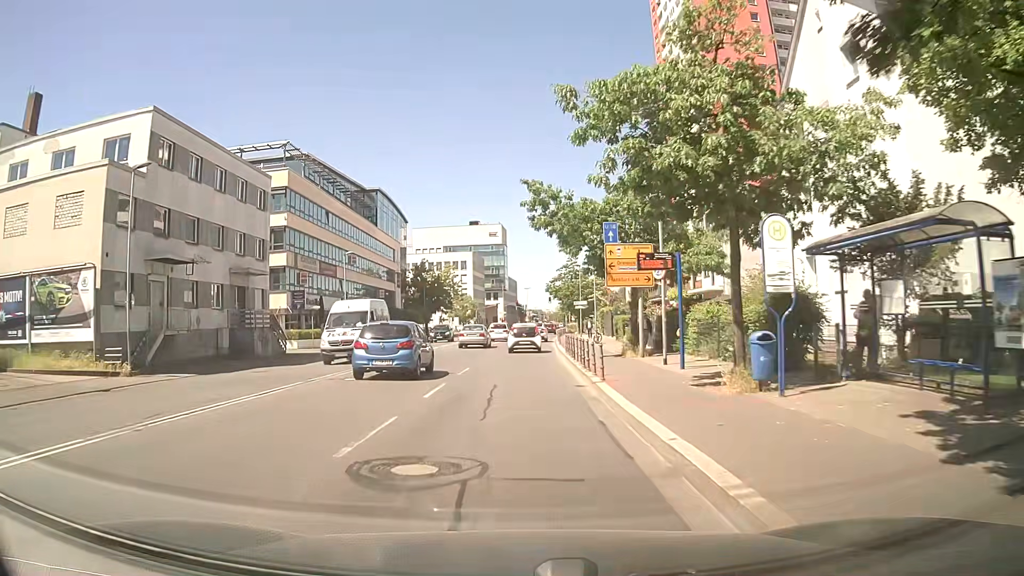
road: secondary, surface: asphalt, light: Day
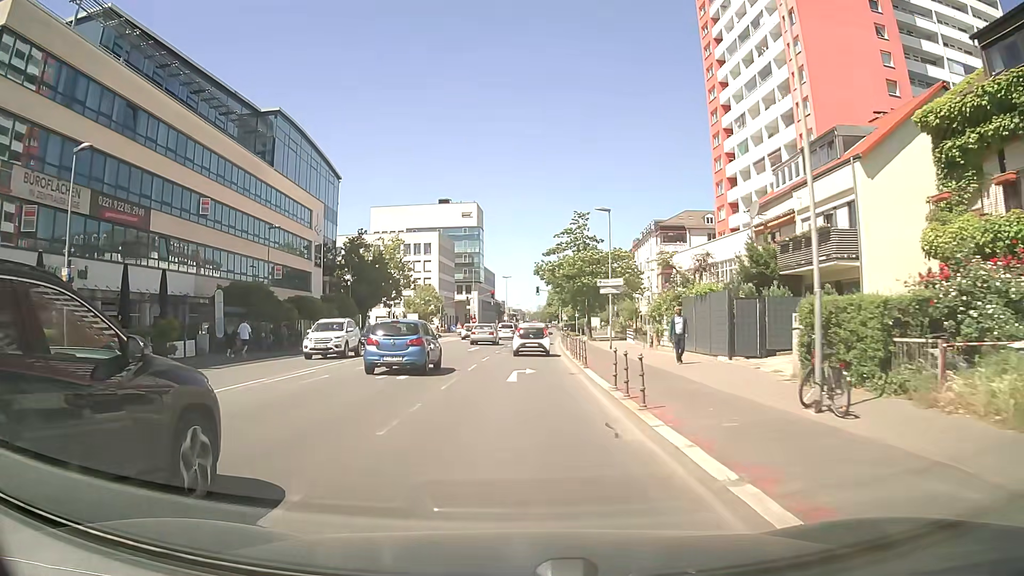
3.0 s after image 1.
(+0.6, +34.7) m; +2°
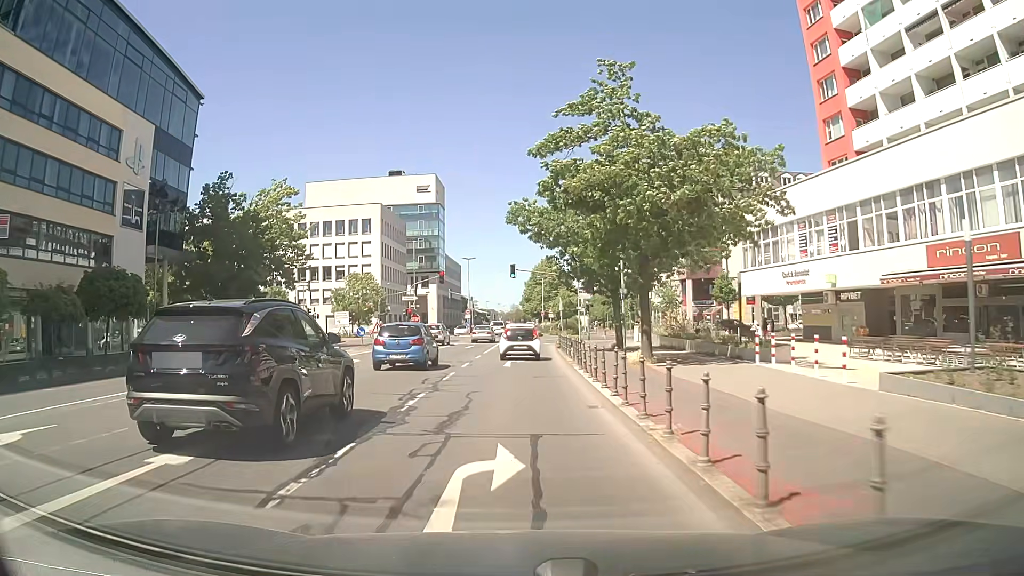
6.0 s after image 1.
(+0.6, +33.2) m; +2°
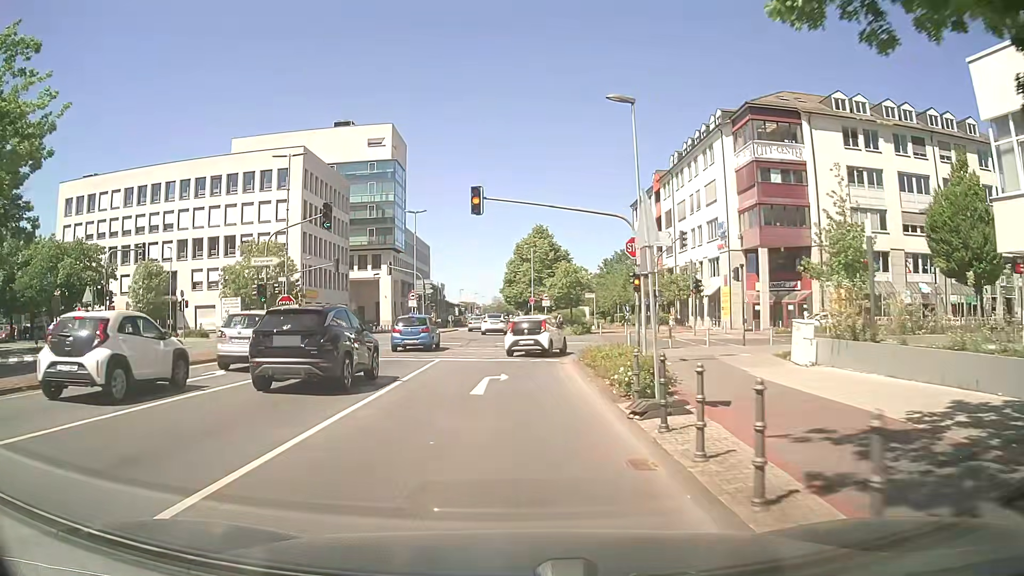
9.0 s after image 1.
(+0.7, +30.7) m; +2°
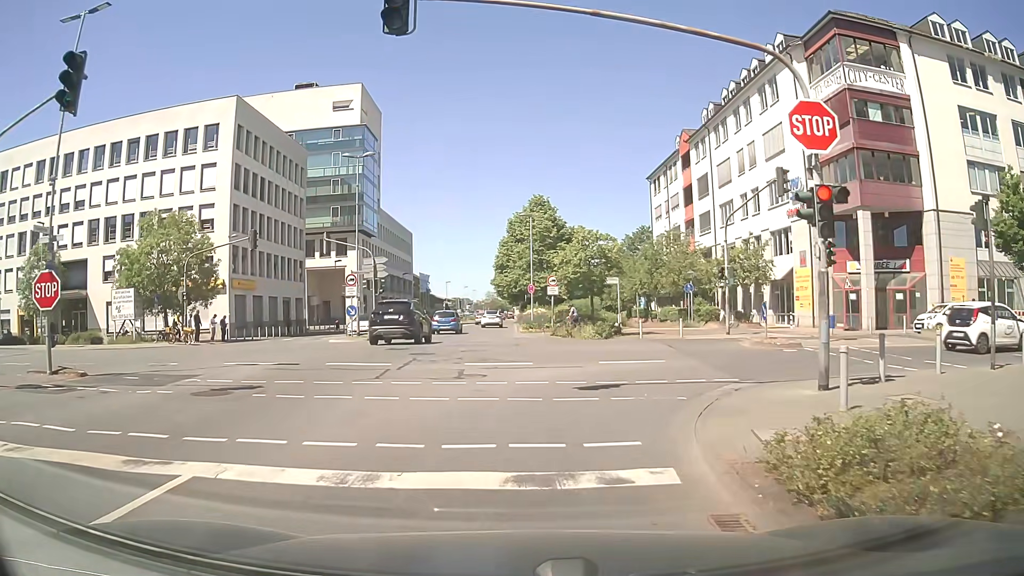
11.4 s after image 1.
(-0.1, +16.6) m; 0°
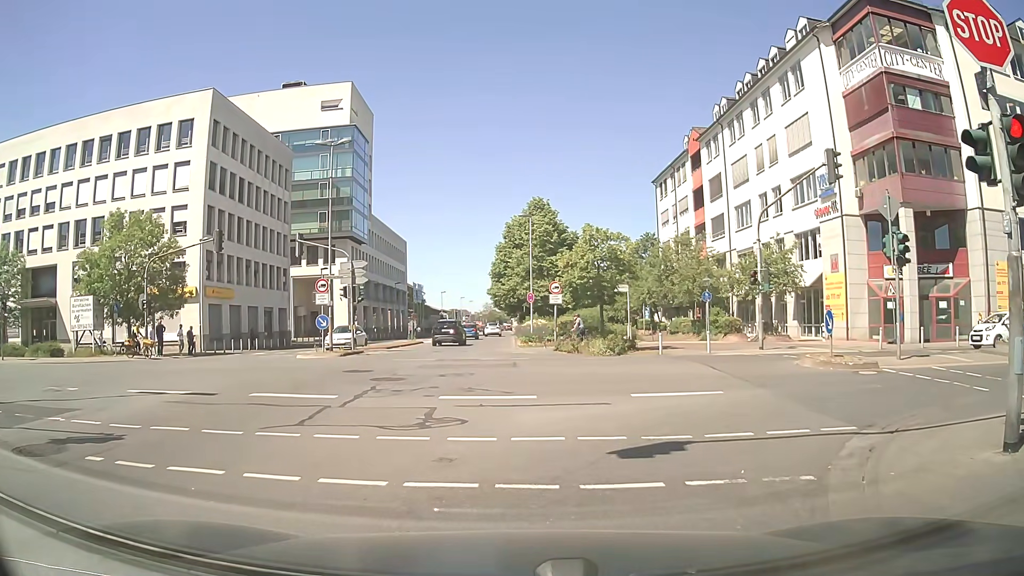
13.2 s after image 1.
(0.0, +4.2) m; 0°
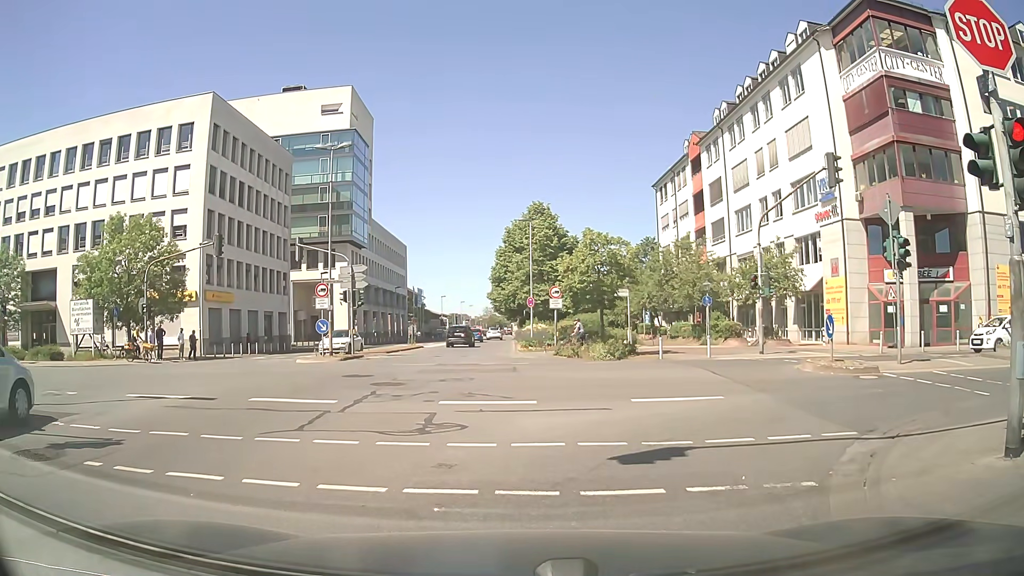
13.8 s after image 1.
(0.0, +0.1) m; 0°
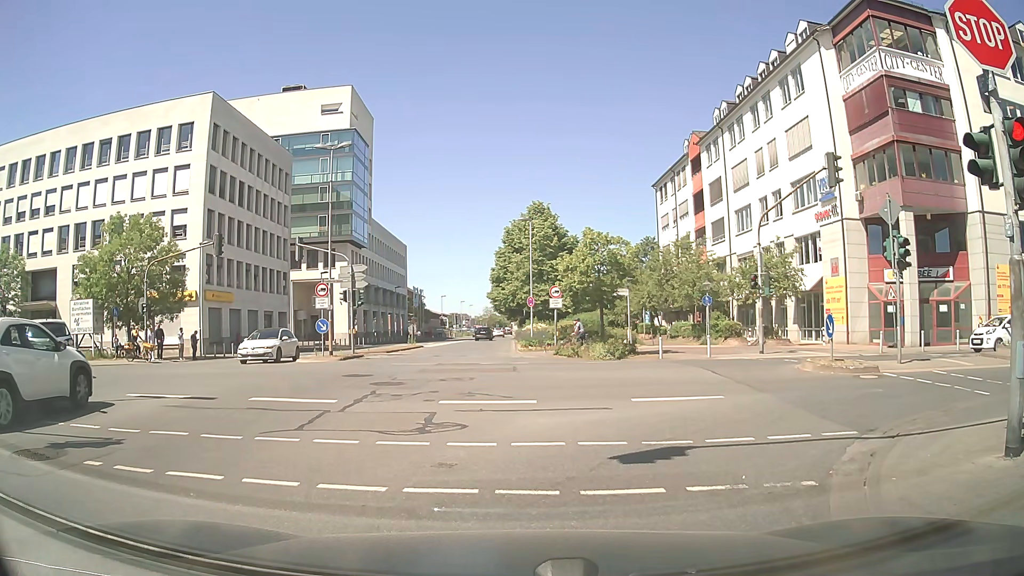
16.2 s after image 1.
(0.0, +0.1) m; 0°
